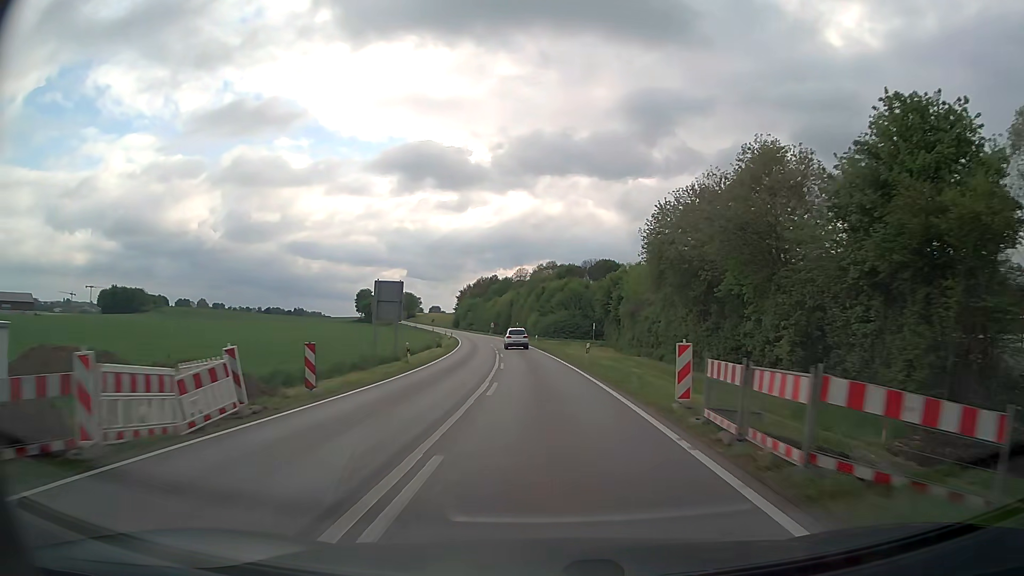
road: secondary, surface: asphalt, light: Day
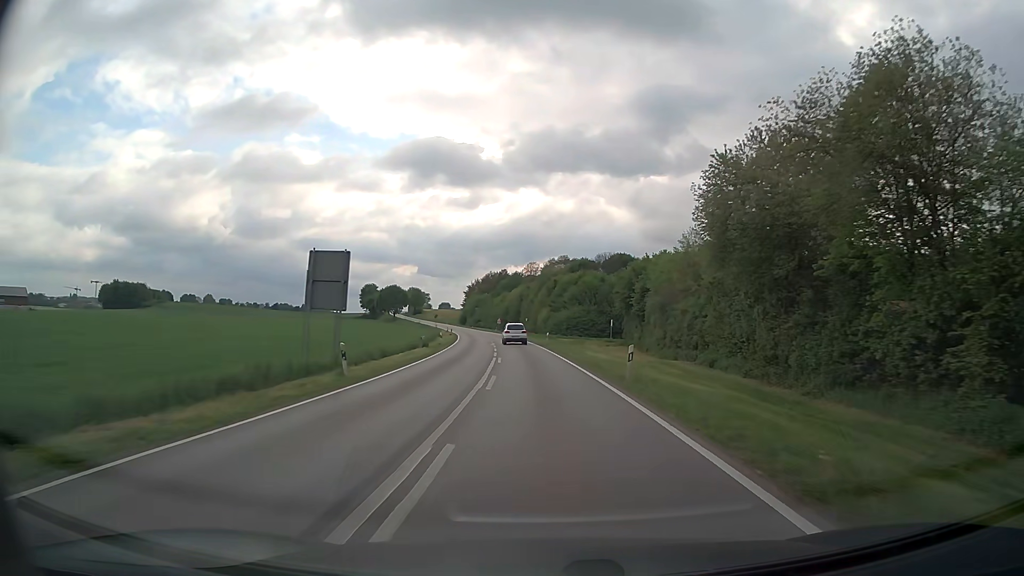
(-0.1, +11.4) m; -1°
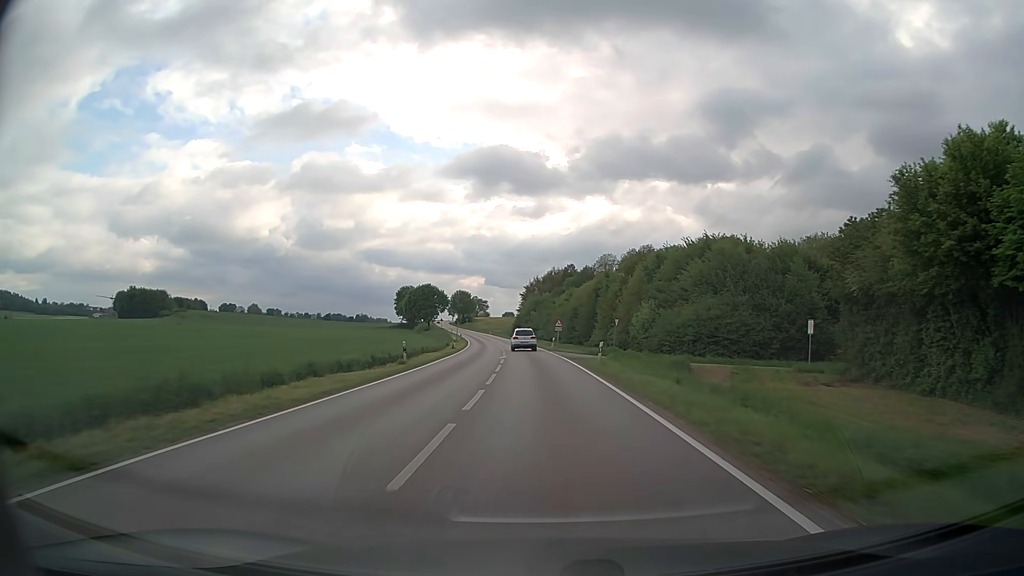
(-2.9, +57.2) m; -6°
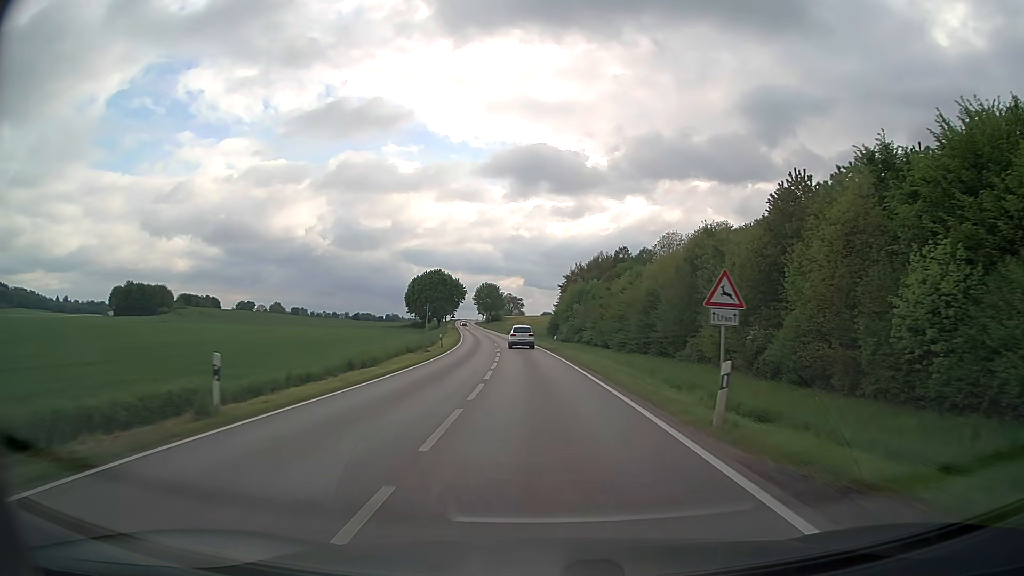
(-1.3, +45.5) m; -3°
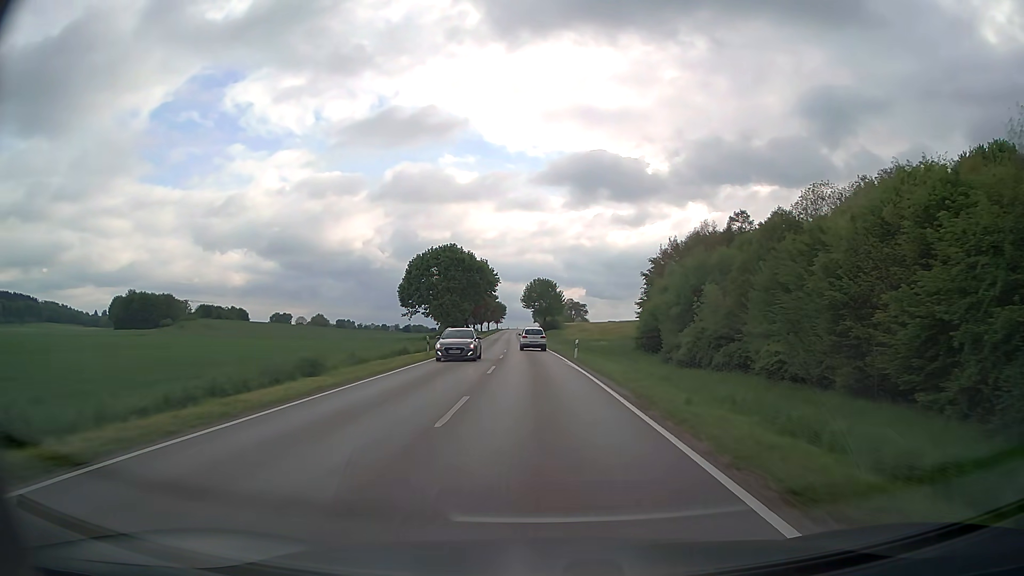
(-2.4, +57.4) m; -5°
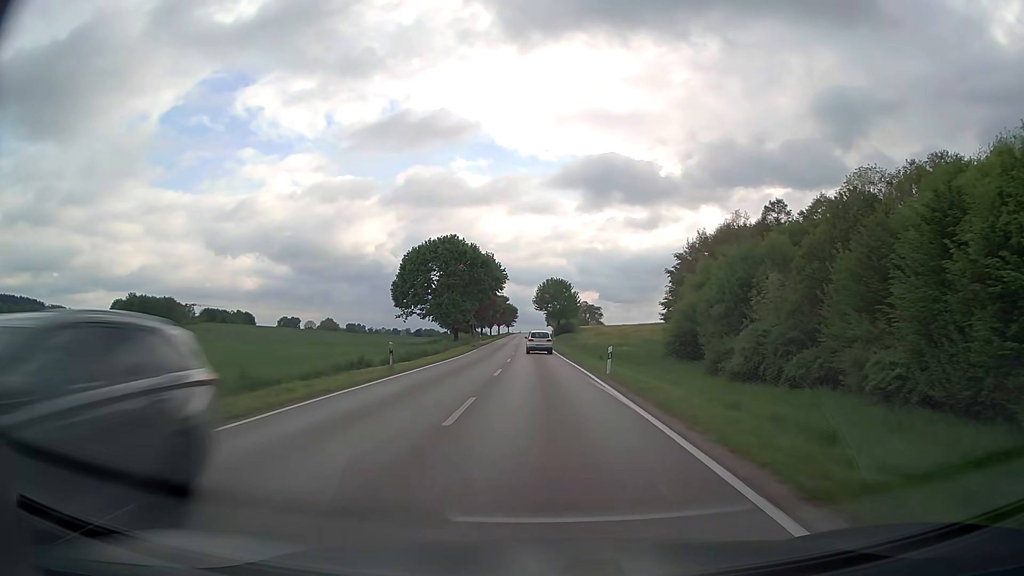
(-0.1, +11.6) m; -1°
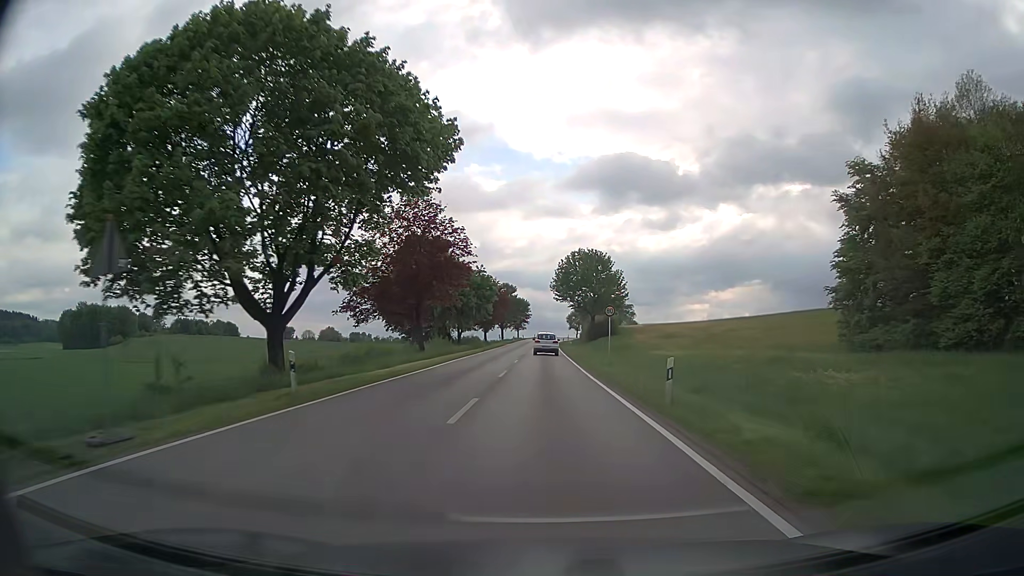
(-1.1, +58.7) m; -2°
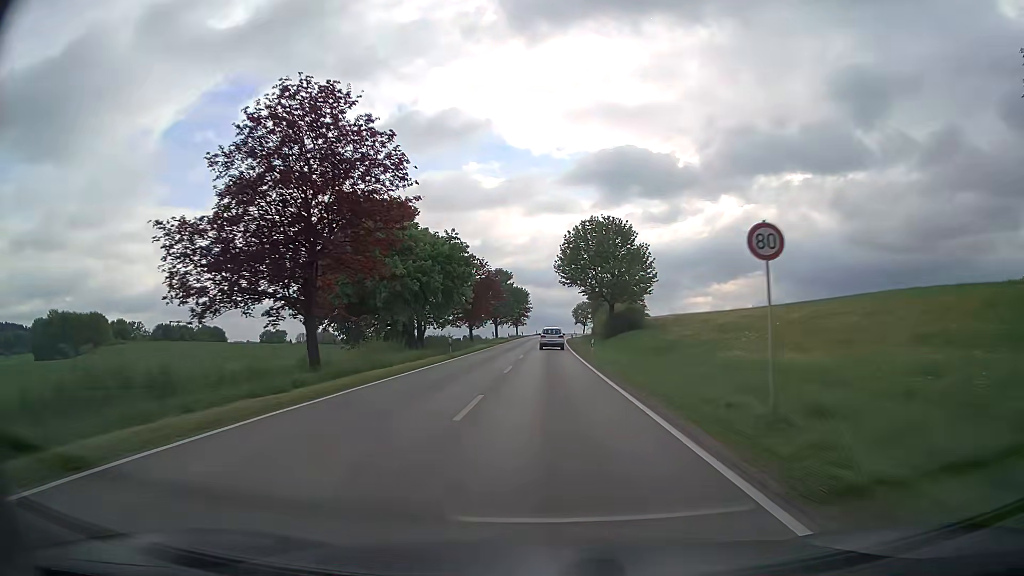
(0.0, +23.9) m; -1°
